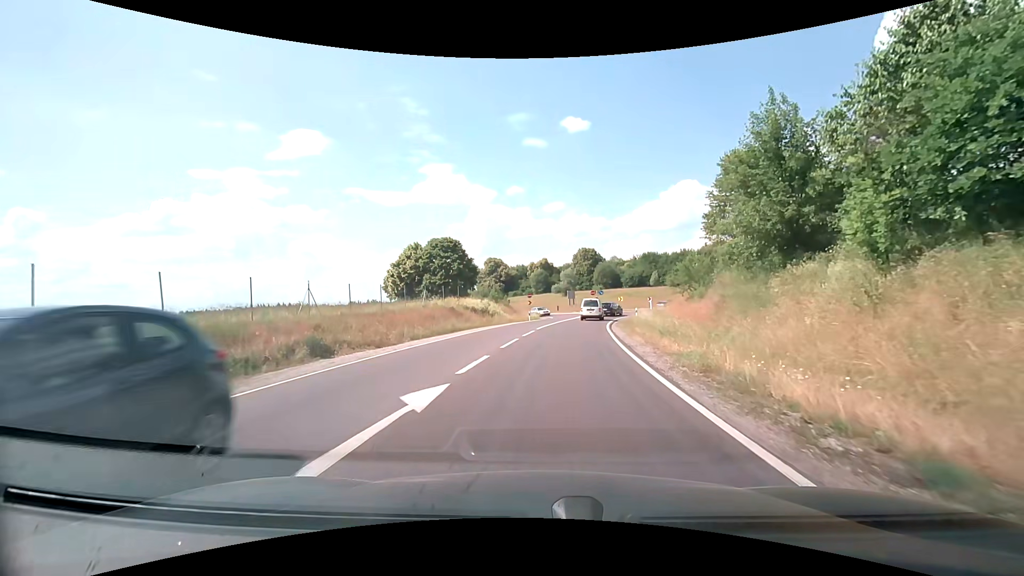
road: primary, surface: asphalt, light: Day
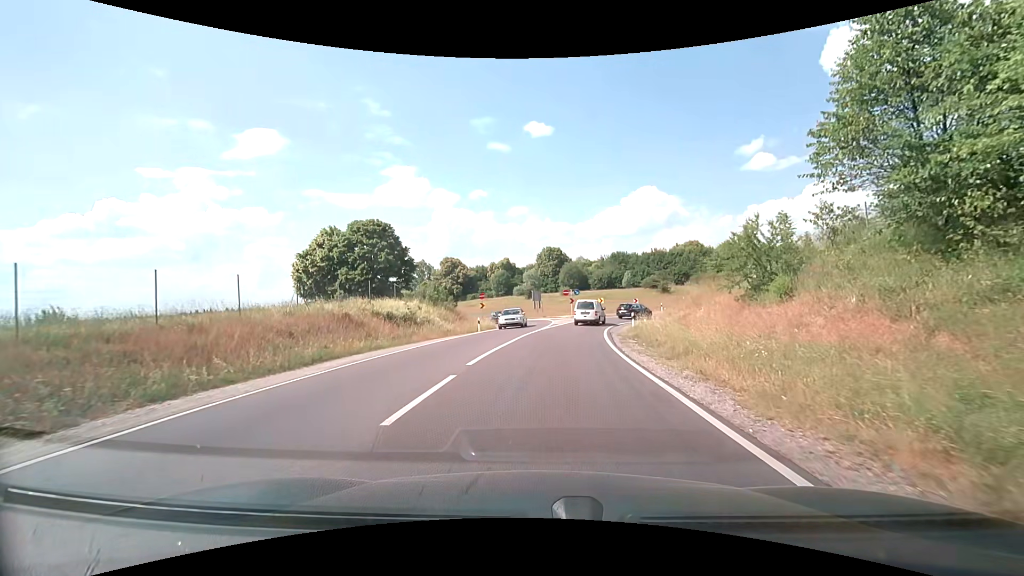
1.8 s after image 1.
(+0.6, +15.9) m; +4°
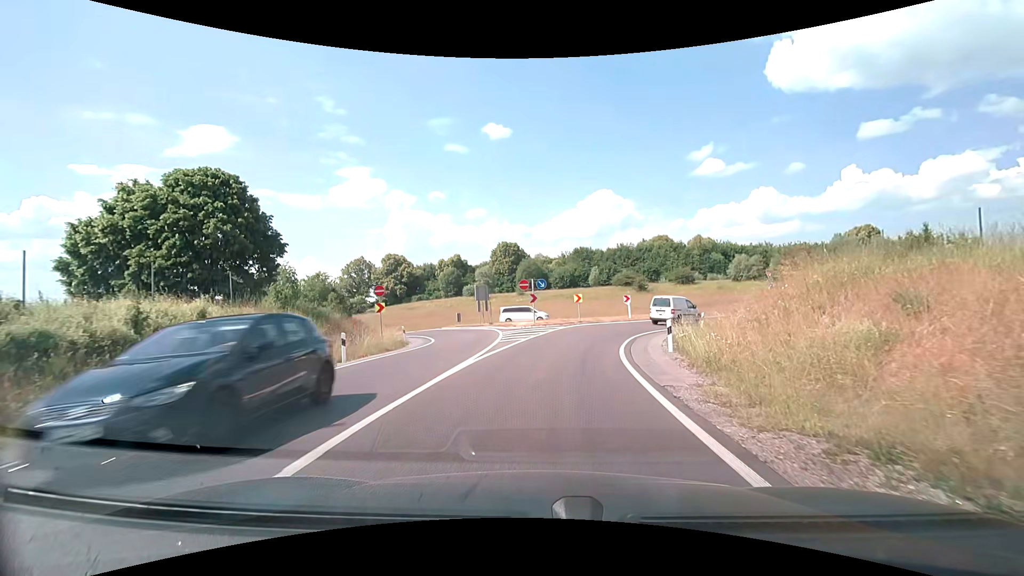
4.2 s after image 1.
(+0.9, +18.9) m; +5°
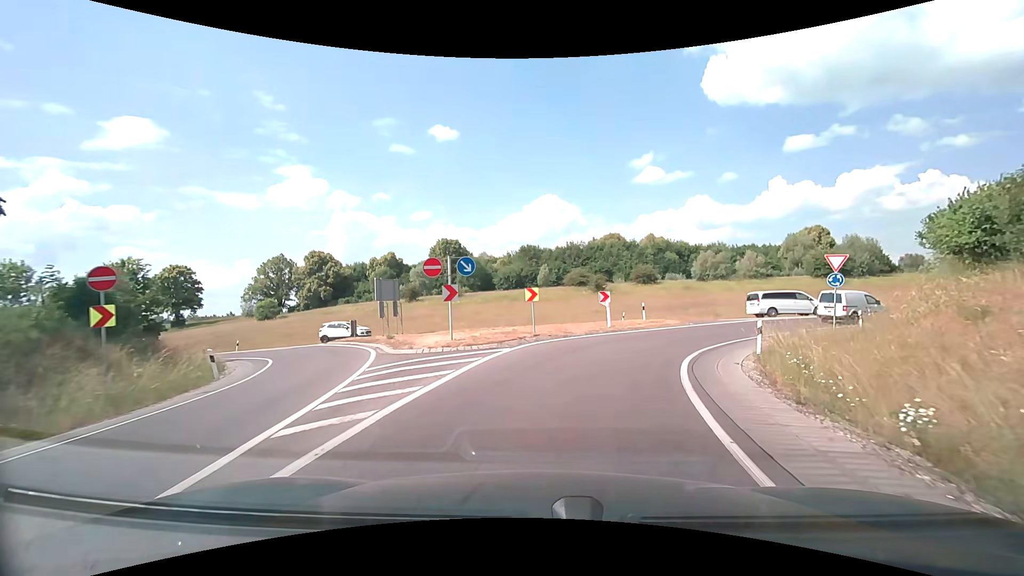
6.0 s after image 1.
(+0.5, +13.7) m; +6°
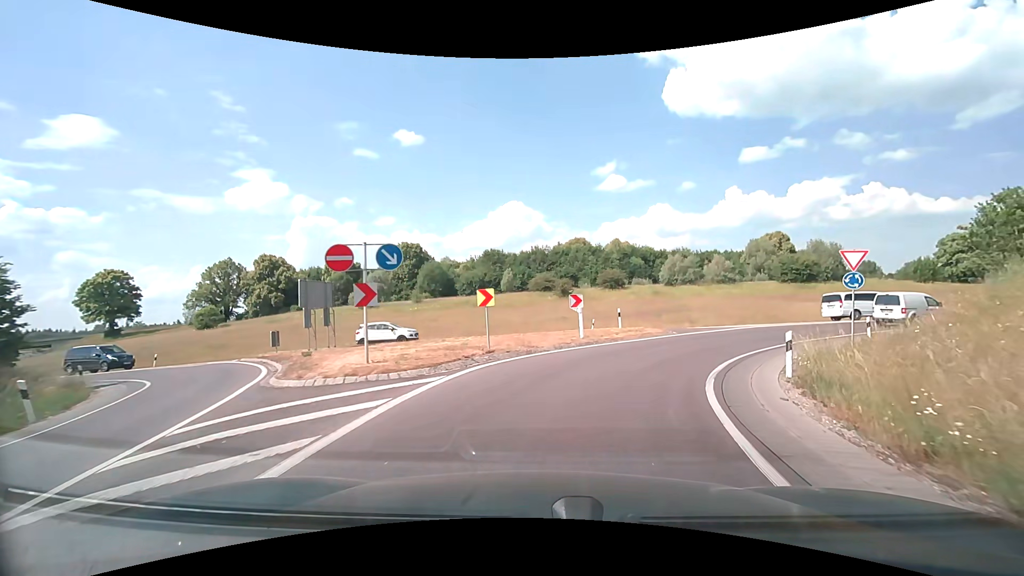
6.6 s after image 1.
(+0.1, +4.4) m; +4°
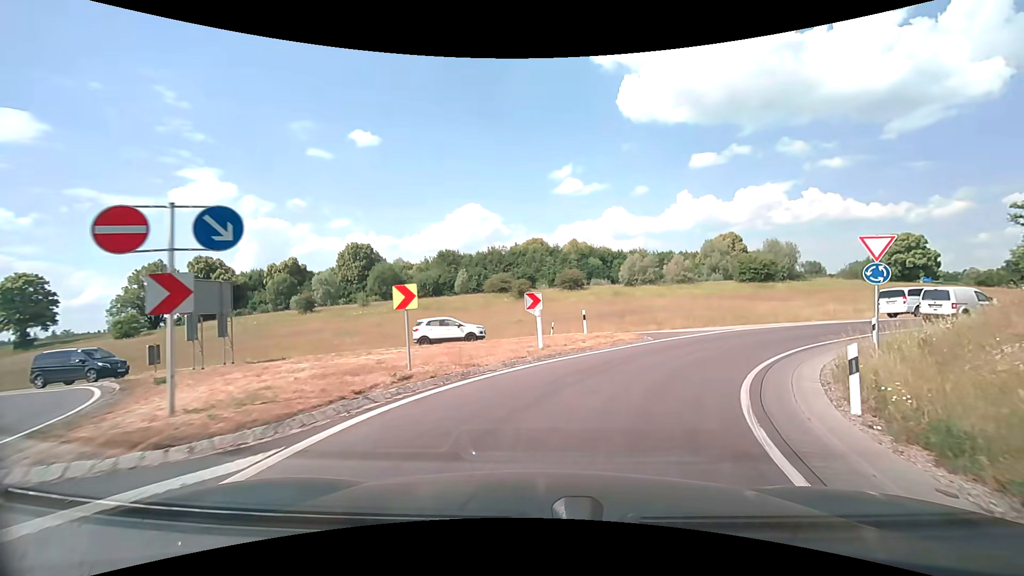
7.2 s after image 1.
(+0.2, +4.3) m; +5°
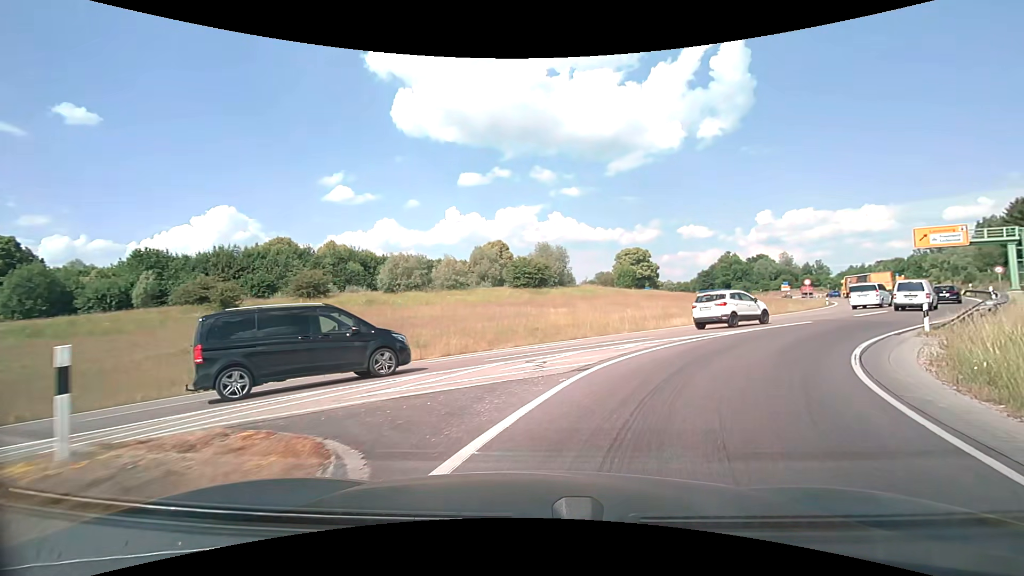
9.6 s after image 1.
(+3.0, +16.0) m; +25°
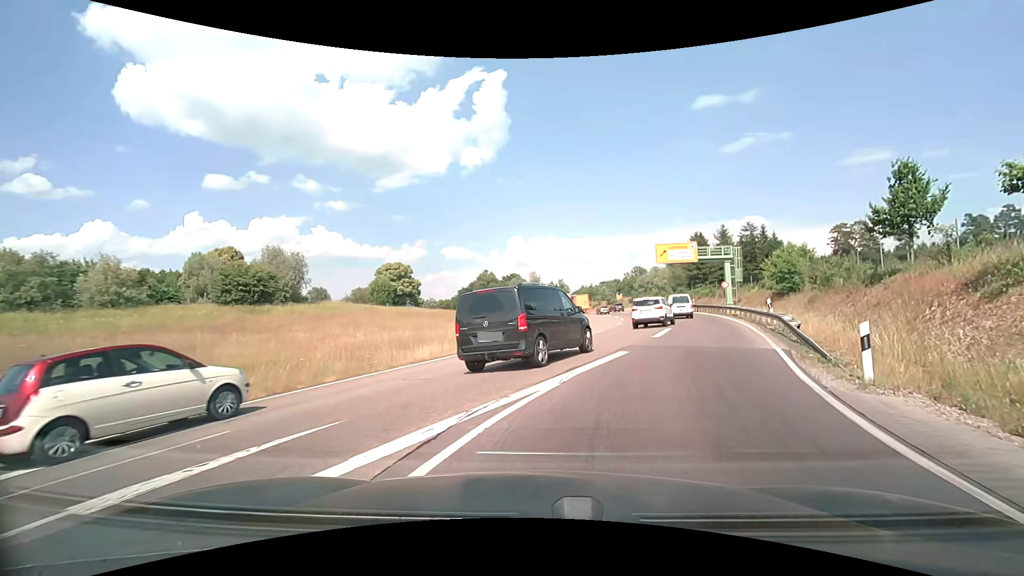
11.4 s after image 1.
(+3.0, +12.0) m; +26°
(+2, +10) (+5, +19) (+9, +29) (+11, +38) (+12, +48) (+13, +58) (+13, +68) (+13, +78) (+13, +88) (+12, +98) m
